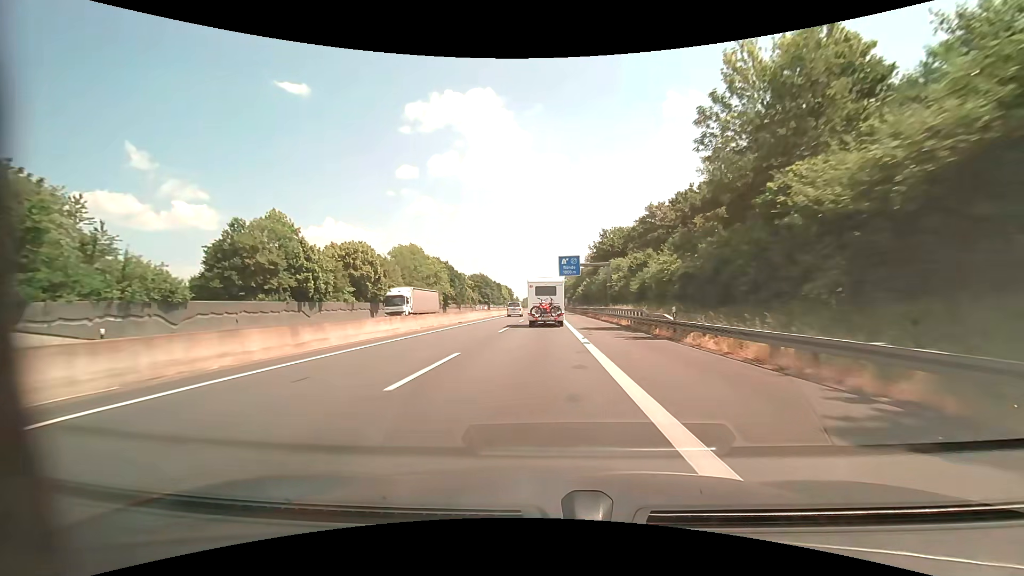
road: motorway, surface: asphalt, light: Day
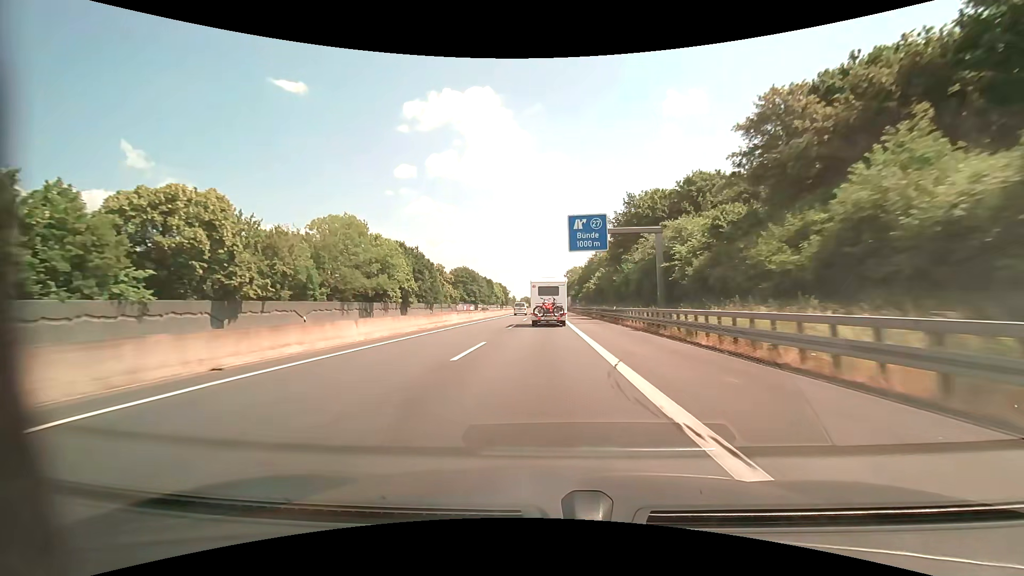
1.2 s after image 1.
(0.0, +31.8) m; 0°
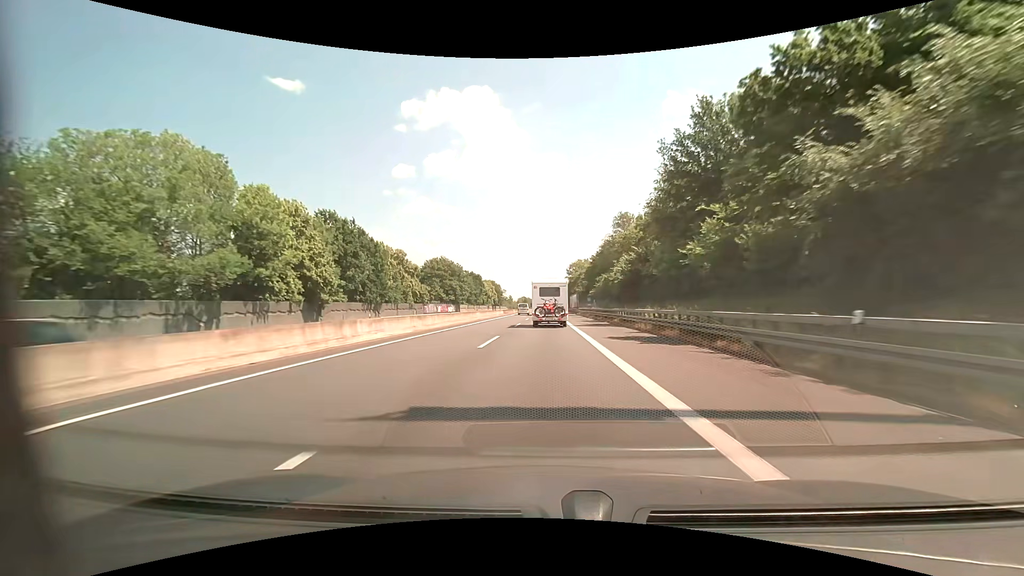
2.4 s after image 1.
(0.0, +32.0) m; 0°
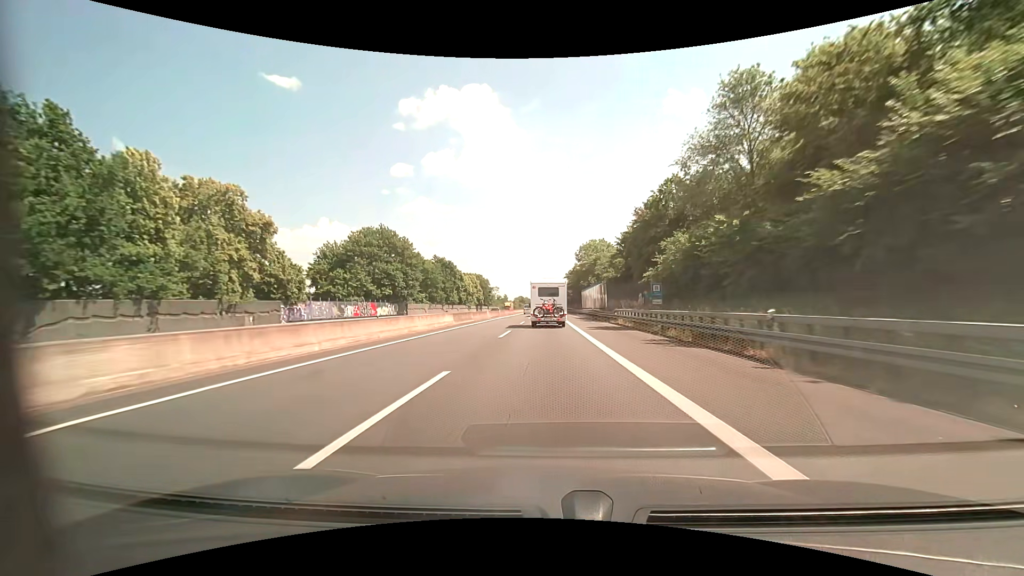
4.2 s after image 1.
(0.0, +48.3) m; 0°
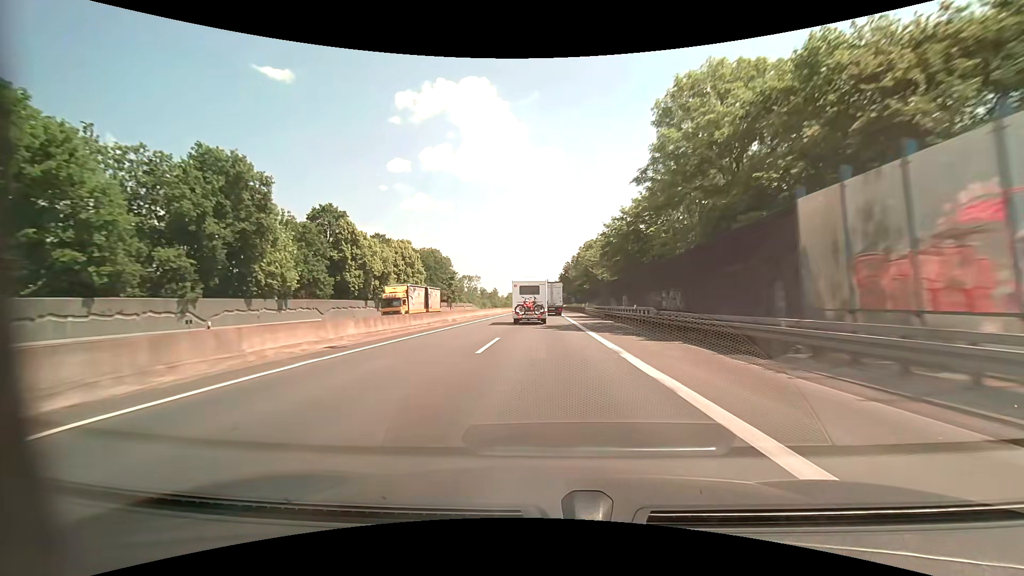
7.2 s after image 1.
(+0.1, +80.5) m; 0°
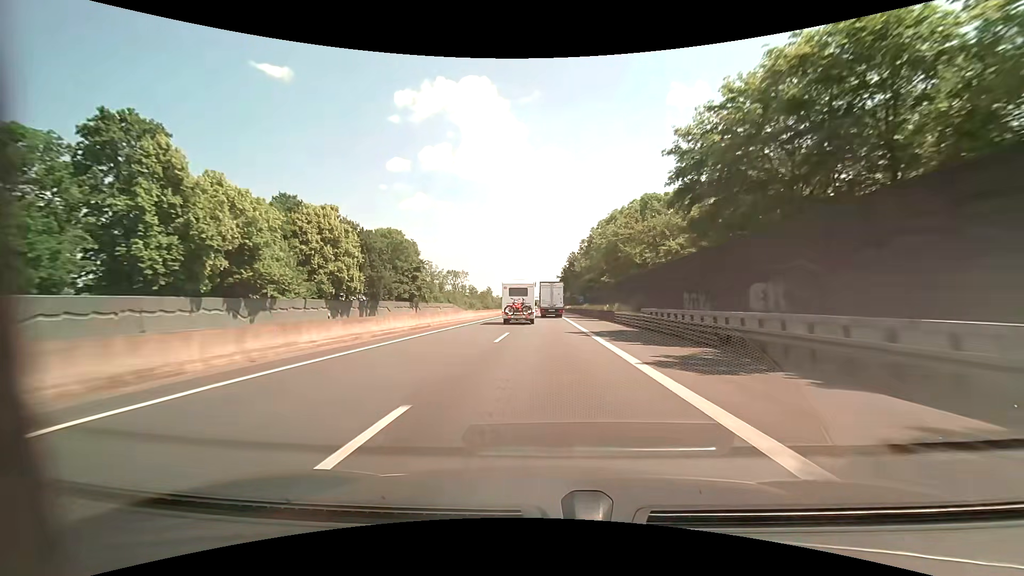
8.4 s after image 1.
(0.0, +31.5) m; 0°
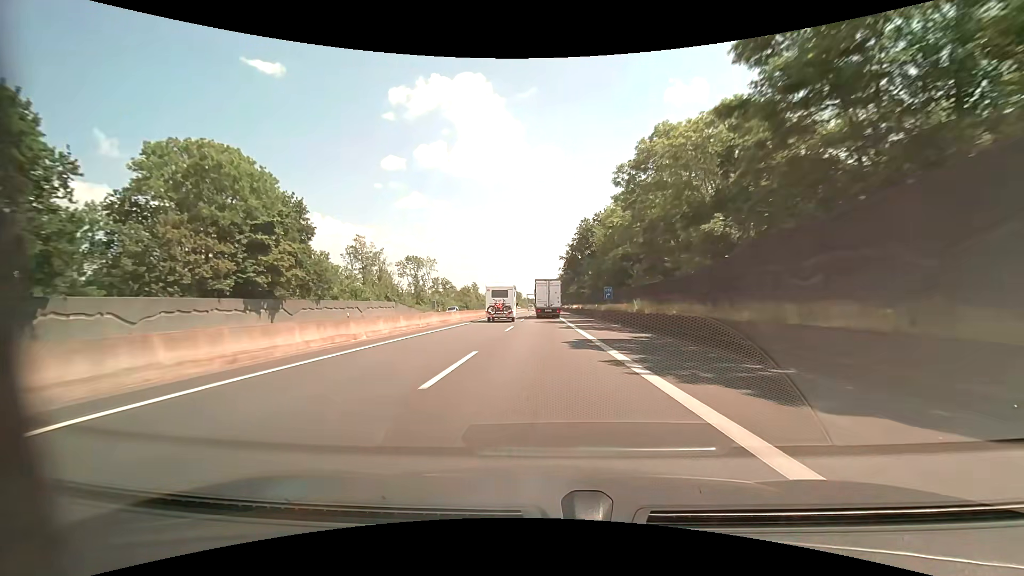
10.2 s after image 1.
(+0.2, +46.0) m; 0°
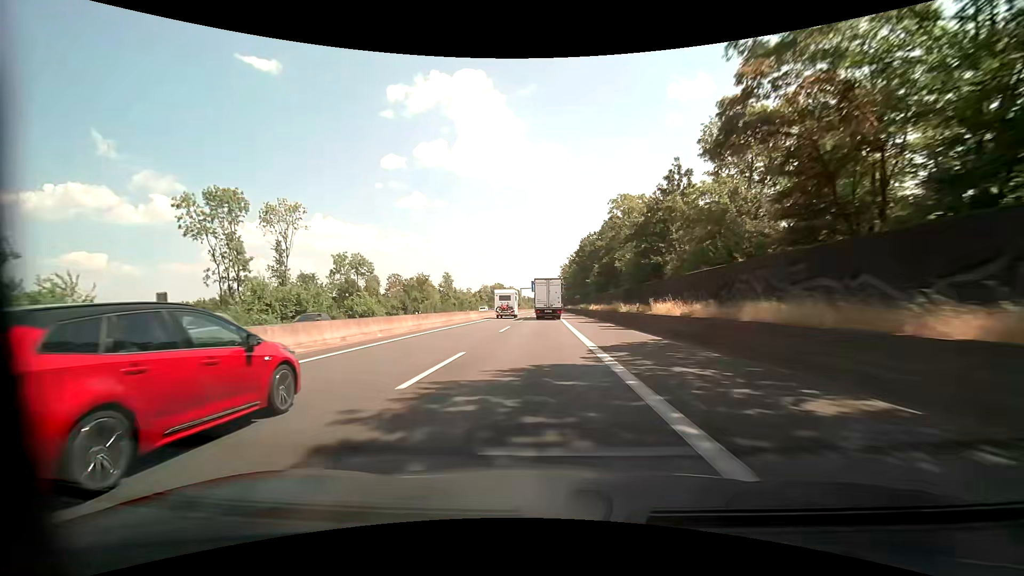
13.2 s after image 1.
(+0.1, +71.8) m; 0°
(0, +10) (0, +20) (0, +30) (0, +40) (0, +50) (0, +60) (-1, +70) (-1, +80) (-1, +90) (0, +100) m
